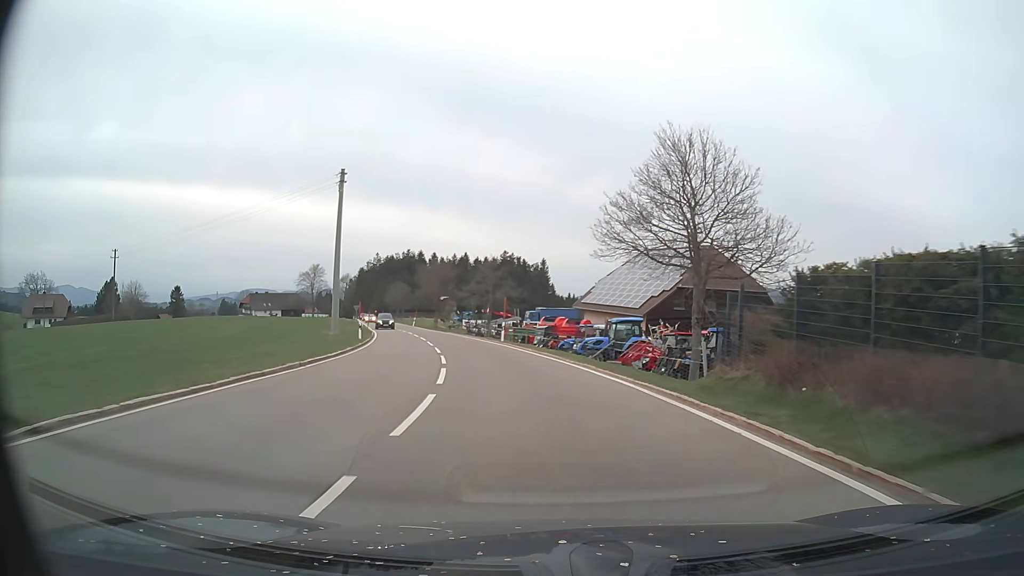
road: tertiary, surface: asphalt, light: Day
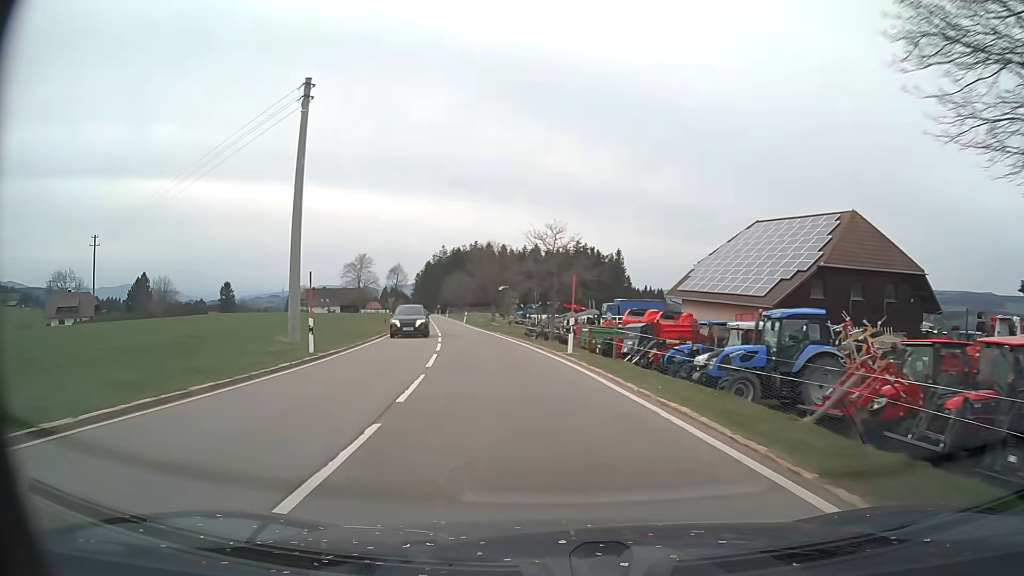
(-0.9, +16.6) m; -6°
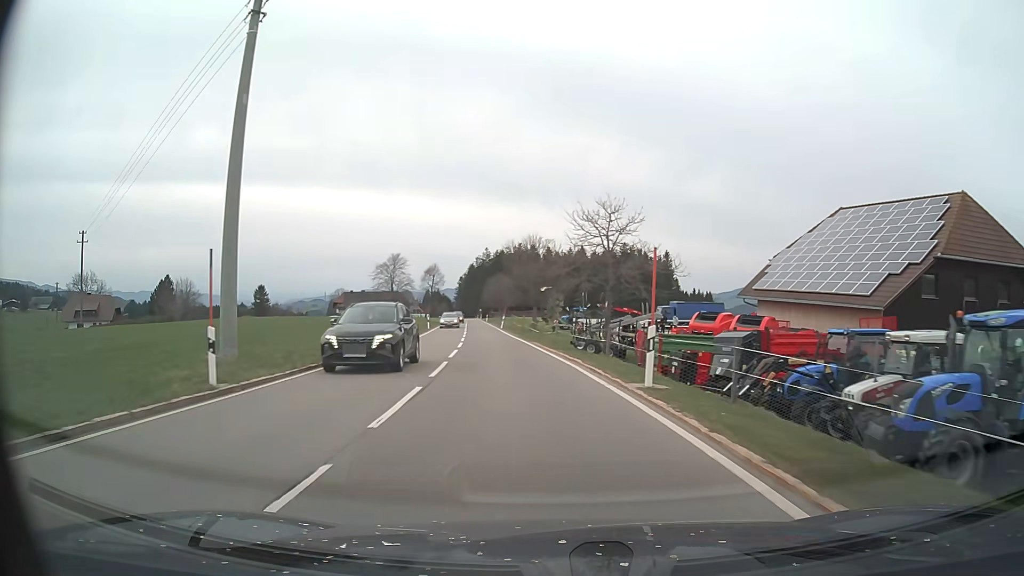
(-0.3, +8.6) m; -4°
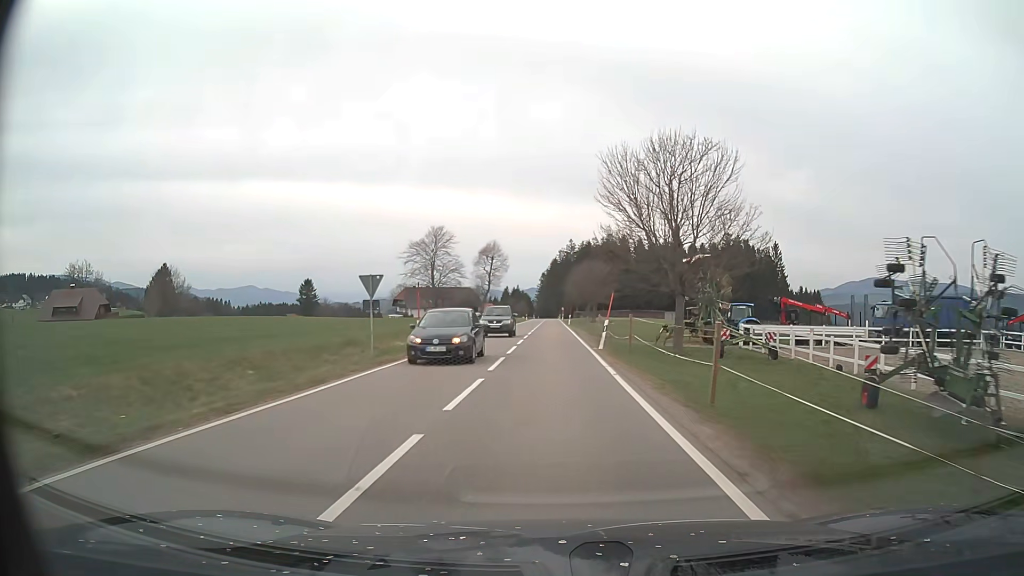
(-3.2, +36.2) m; -7°
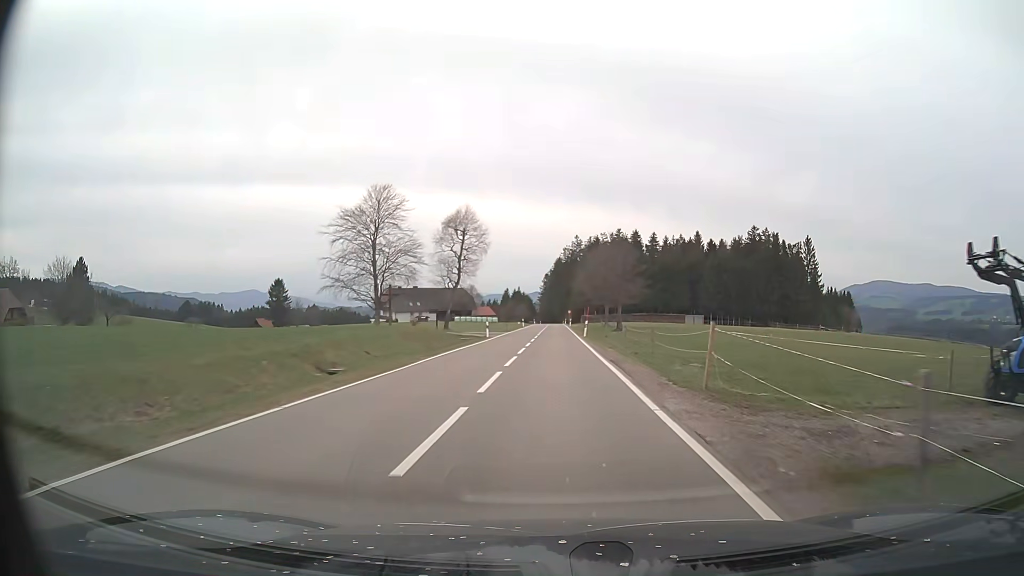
(-0.2, +28.9) m; -1°
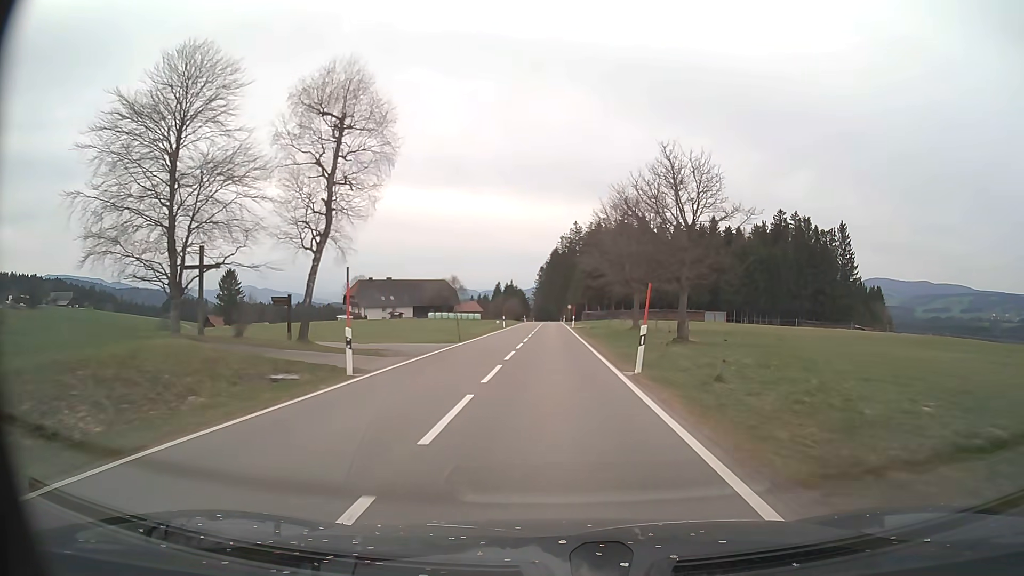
(+0.2, +30.0) m; 0°
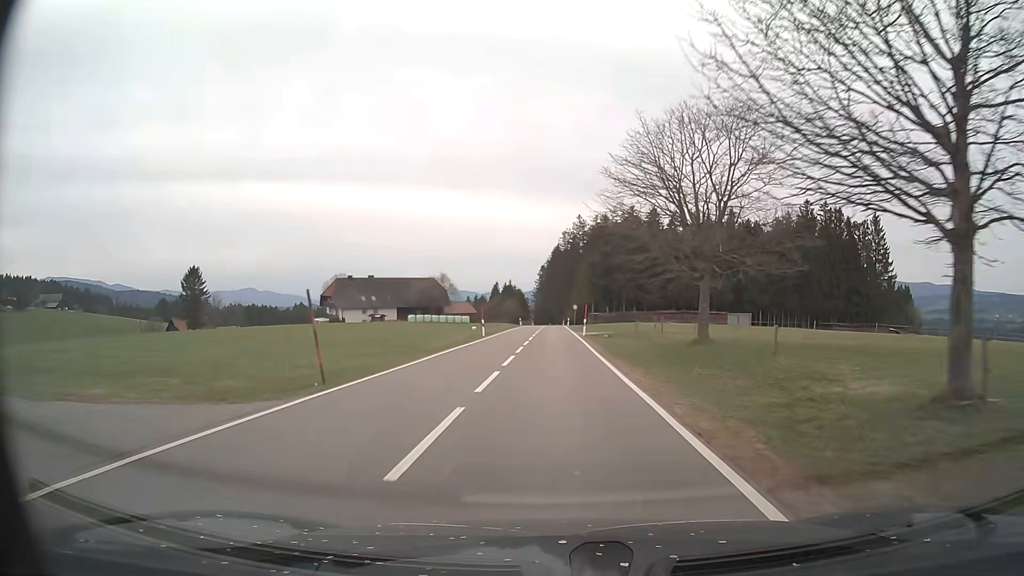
(0.0, +20.2) m; 0°
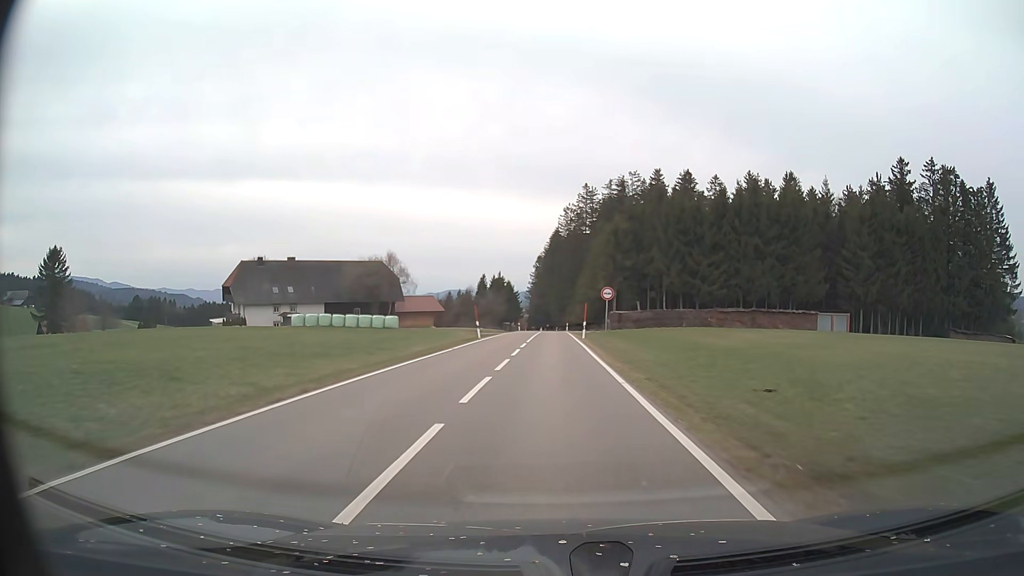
(+0.1, +51.5) m; 0°
(0, +10) (0, +20) (0, +30) (0, +40) (0, +50) (0, +60) (0, +70) (0, +80) (0, +90) (0, +100) m
